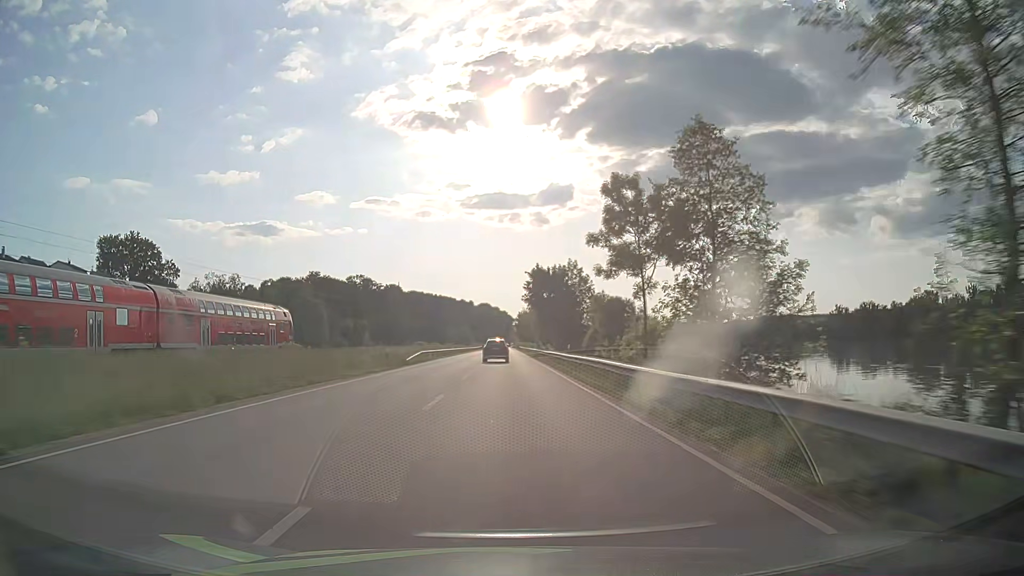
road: primary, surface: asphalt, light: Day
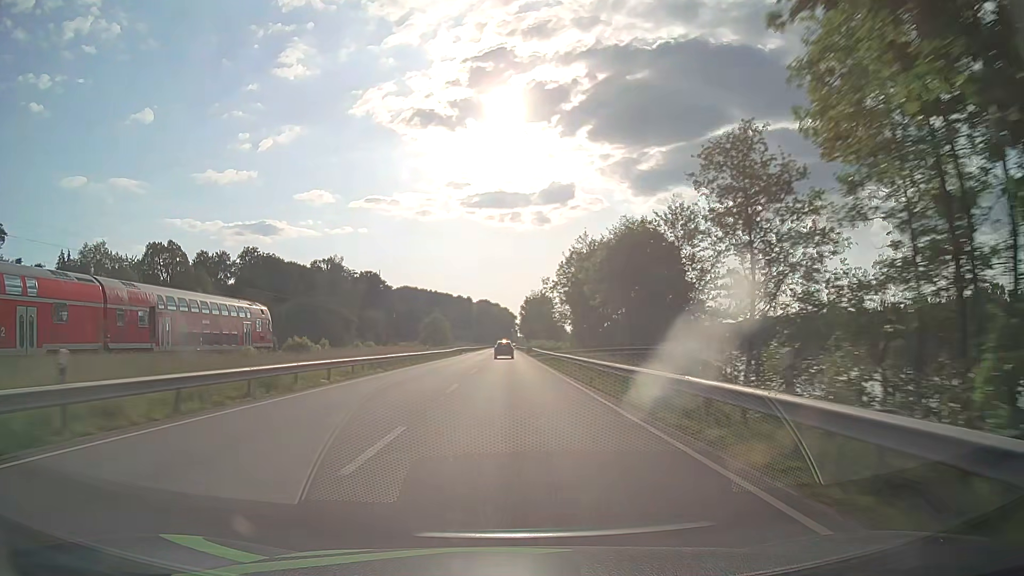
(-0.2, +79.0) m; 0°
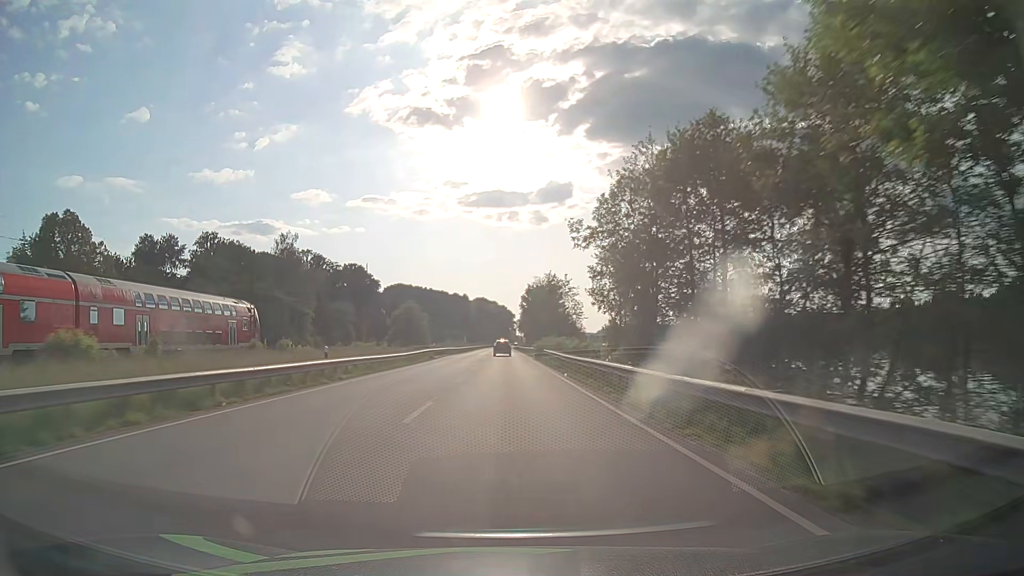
(0.0, +31.6) m; 0°
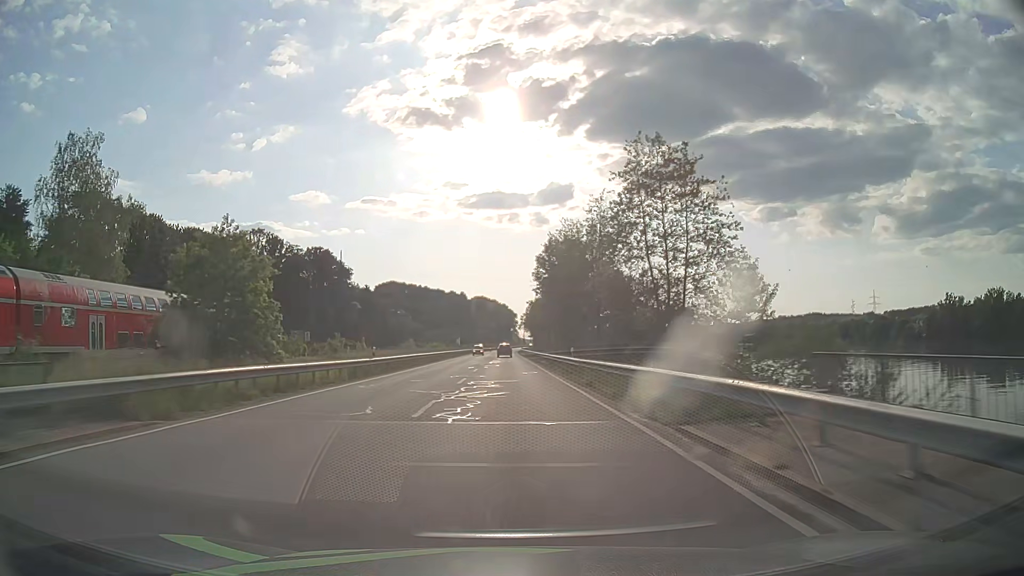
(-0.3, +63.2) m; 0°
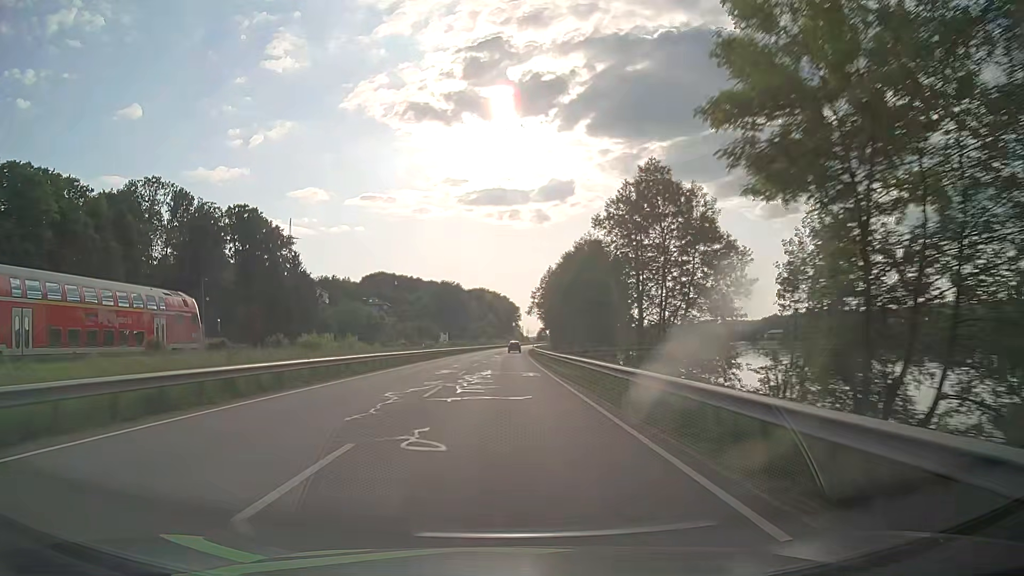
(+0.2, +79.1) m; 0°
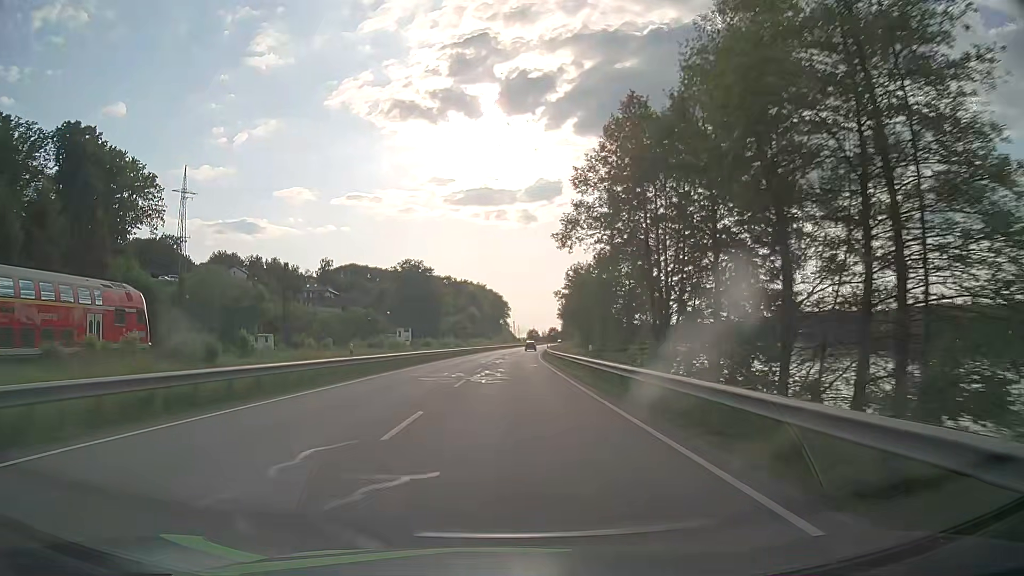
(+0.1, +79.1) m; +1°
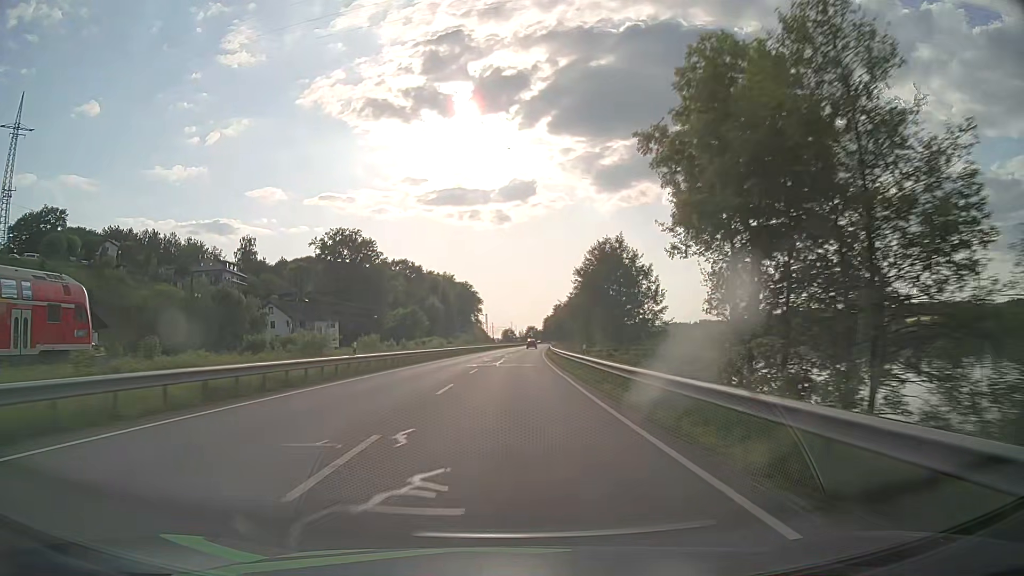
(+1.3, +63.2) m; +3°
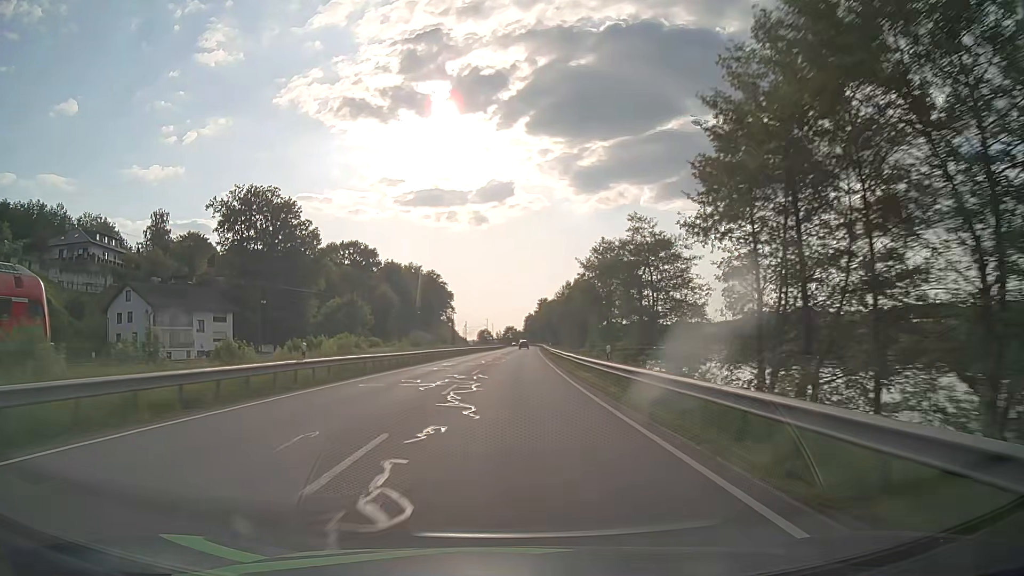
(+0.6, +47.3) m; +2°
(0, +10) (0, +20) (0, +30) (0, +40) (+1, +50) (+1, +60) (+1, +70) (+2, +80) (+2, +90) (+2, +100) m
